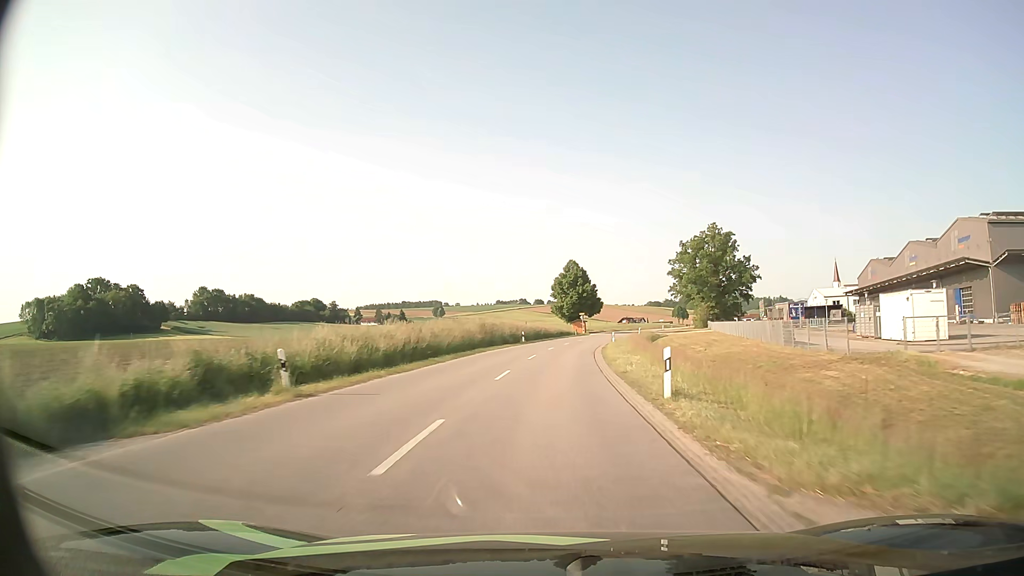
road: secondary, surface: asphalt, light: Day
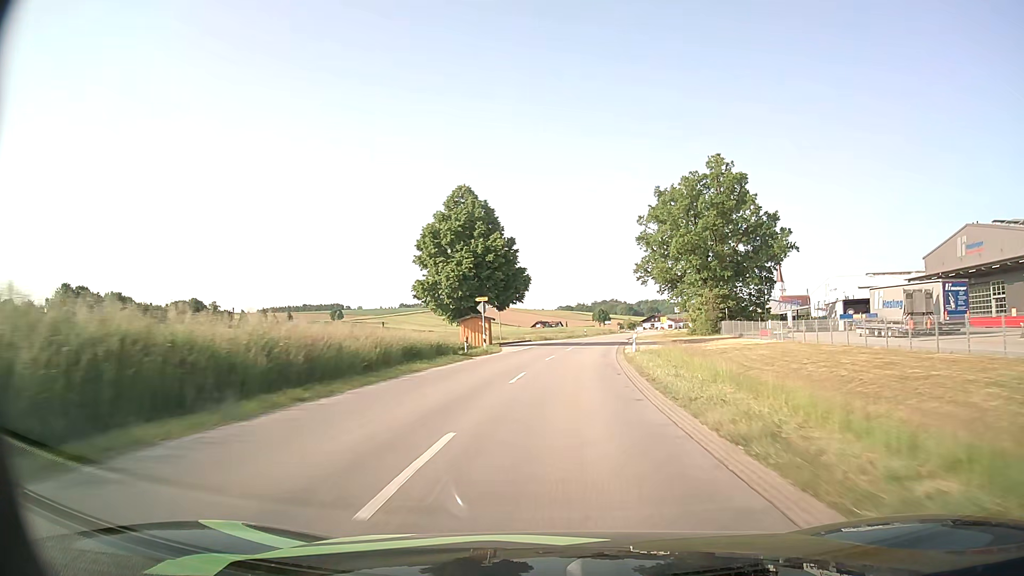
(+3.2, +61.2) m; +7°
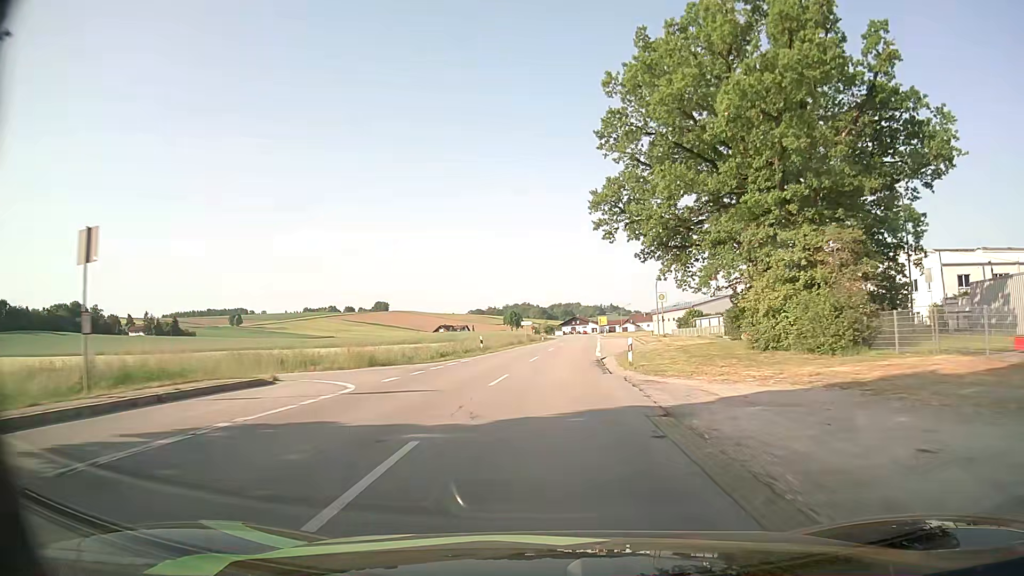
(+3.5, +48.4) m; +8°
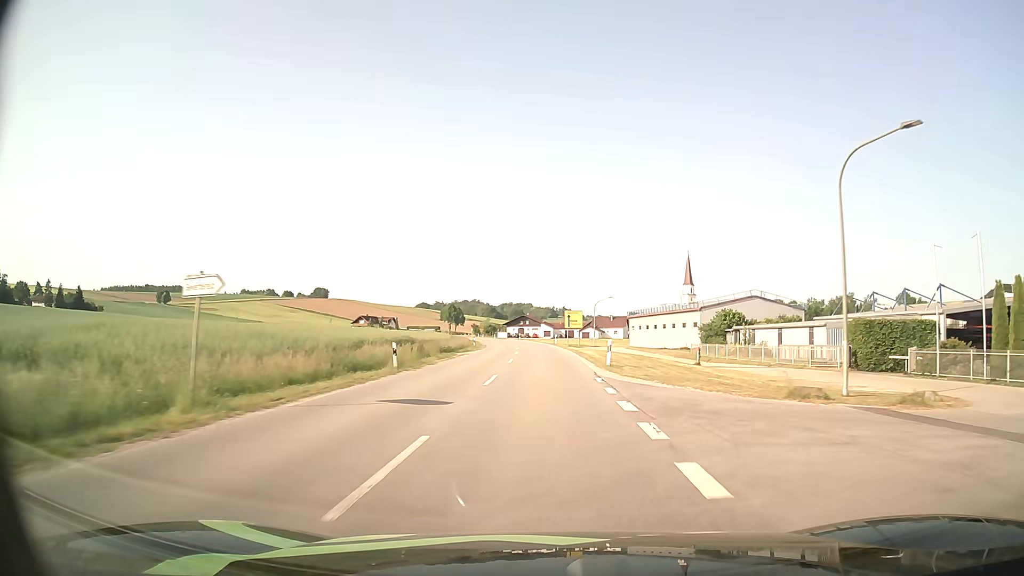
(+2.8, +59.2) m; +4°
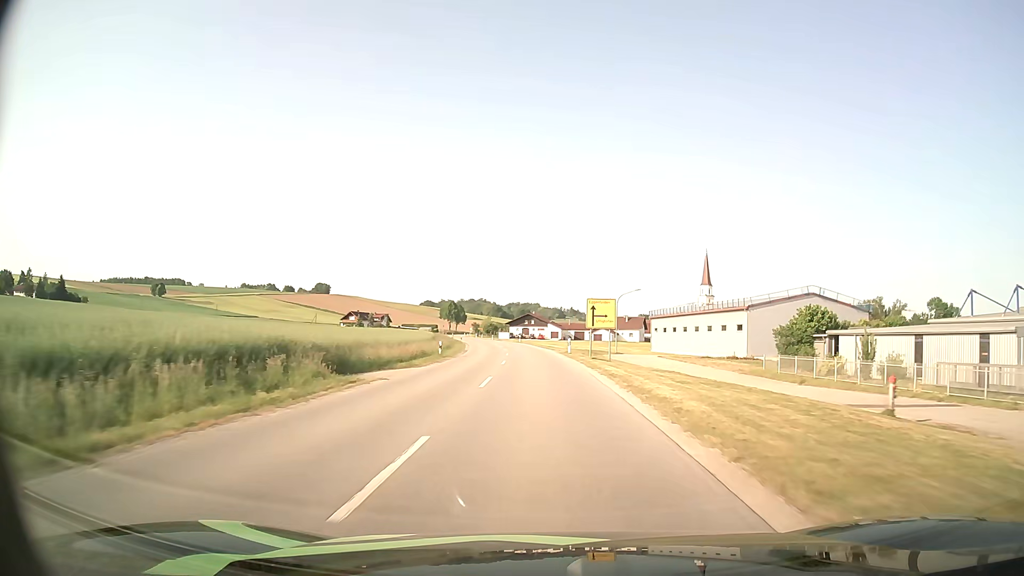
(-0.1, +24.1) m; -1°
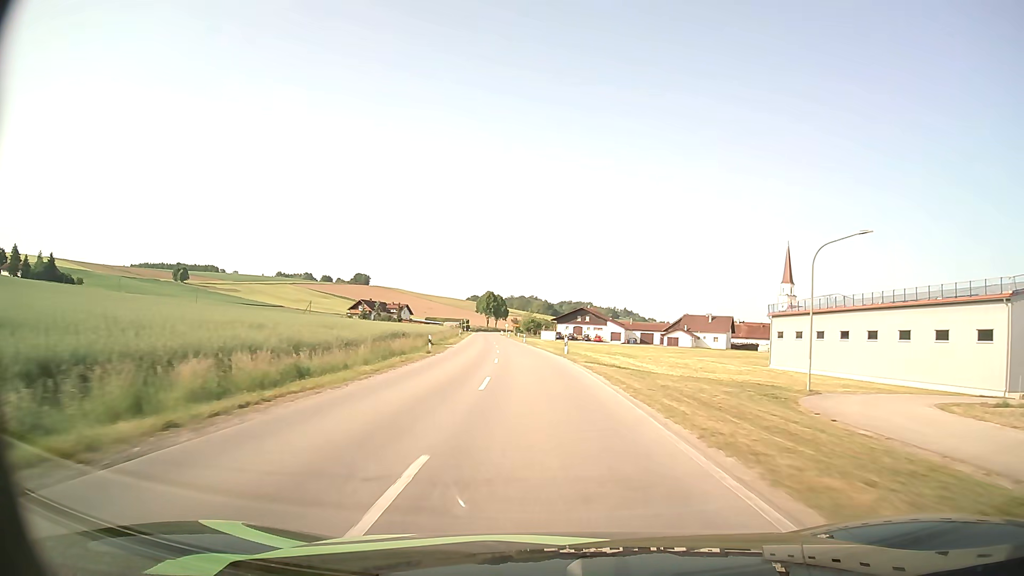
(-1.6, +49.6) m; -4°
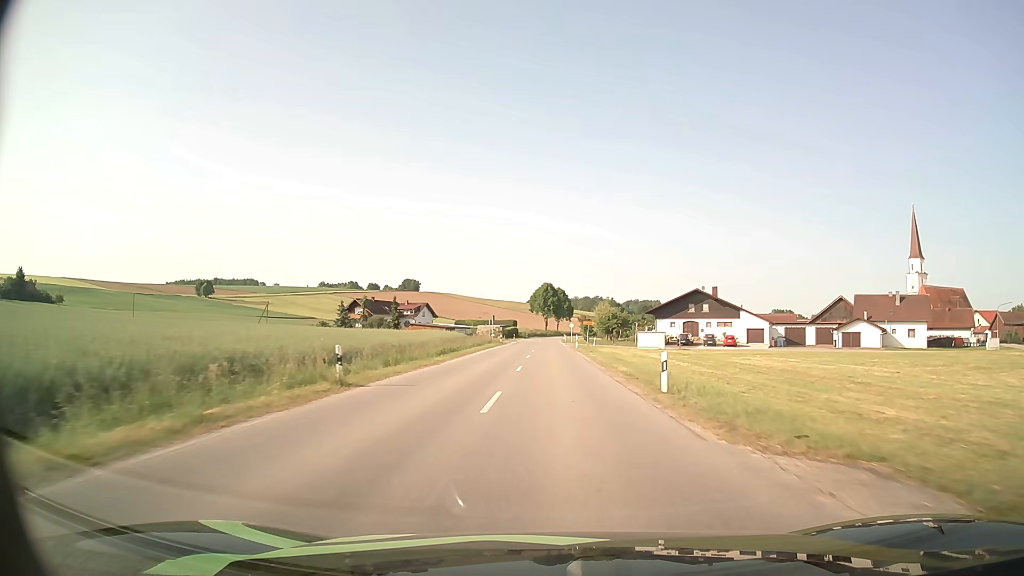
(-3.9, +64.5) m; -6°
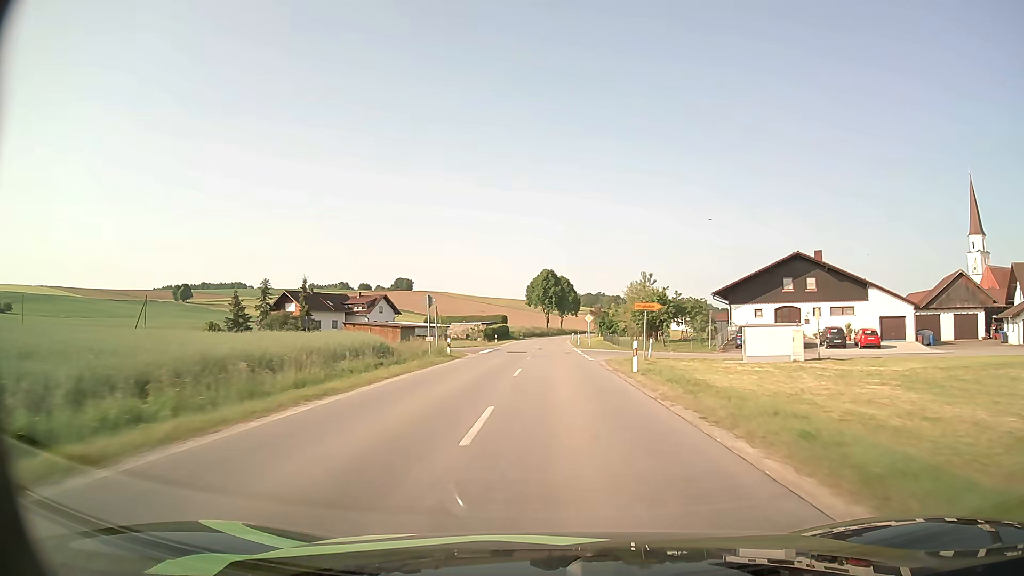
(-0.1, +39.3) m; 0°
(0, +10) (0, +20) (0, +30) (0, +40) (0, +50) (0, +60) (0, +70) (0, +80) (+1, +90) (+1, +100) m
